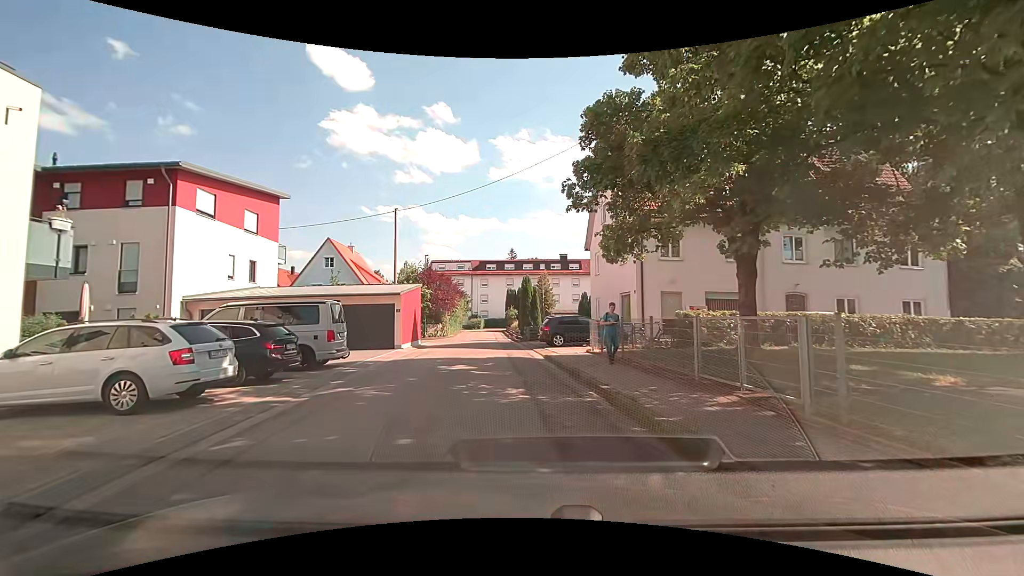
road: residential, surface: asphalt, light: Day
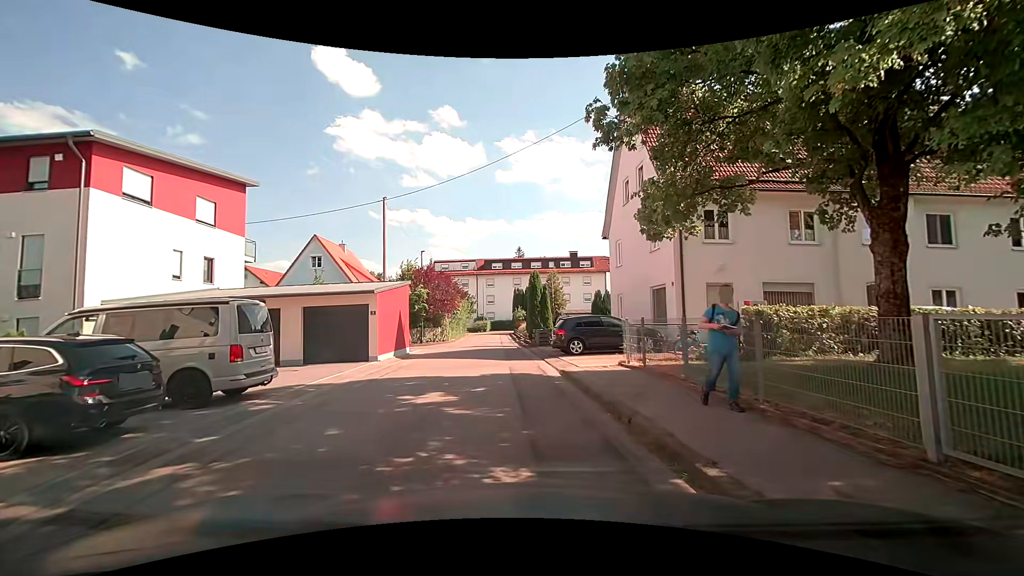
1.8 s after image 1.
(-0.1, +4.9) m; -1°
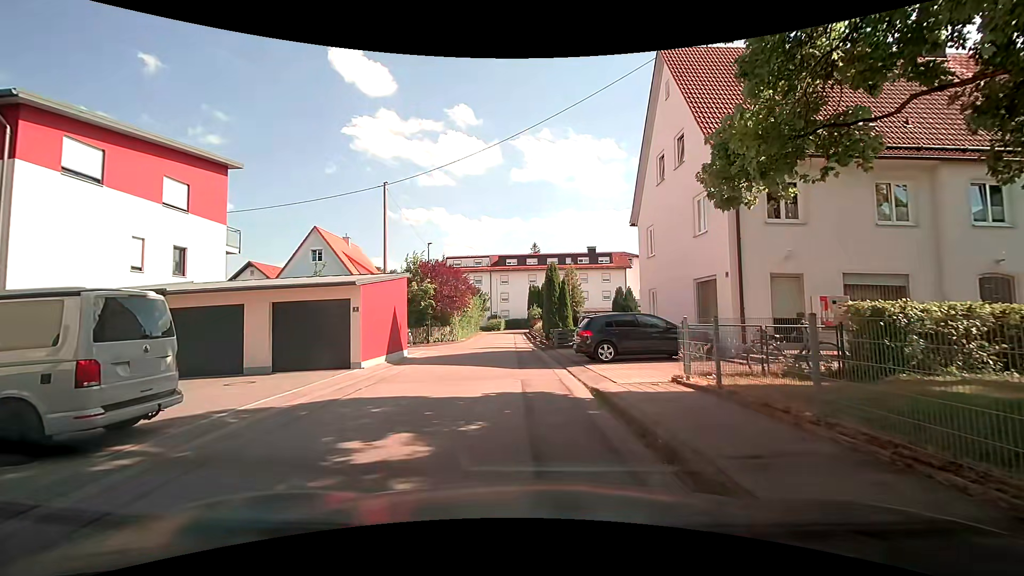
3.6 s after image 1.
(-0.1, +3.4) m; -2°
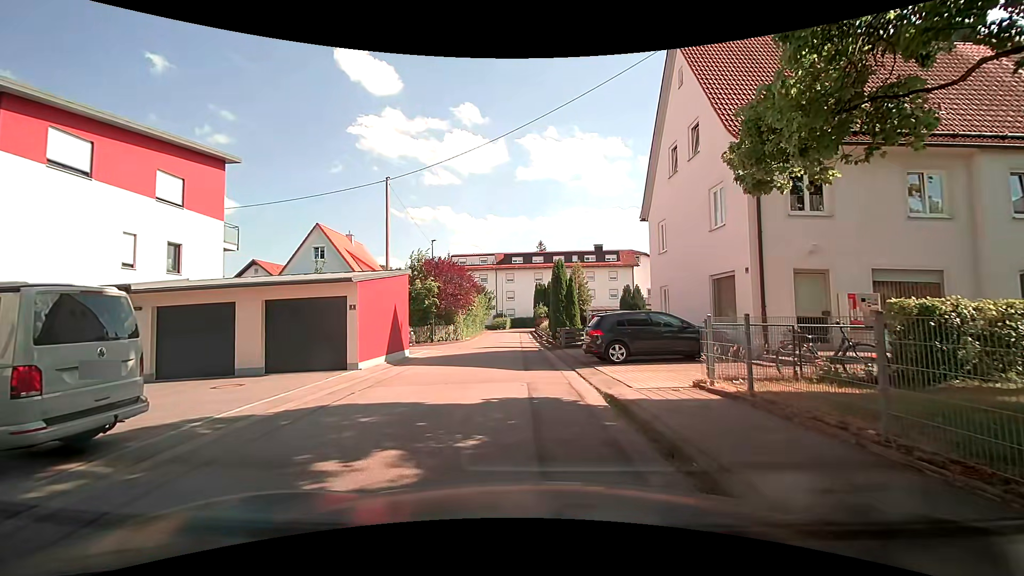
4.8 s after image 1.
(0.0, +0.8) m; 0°
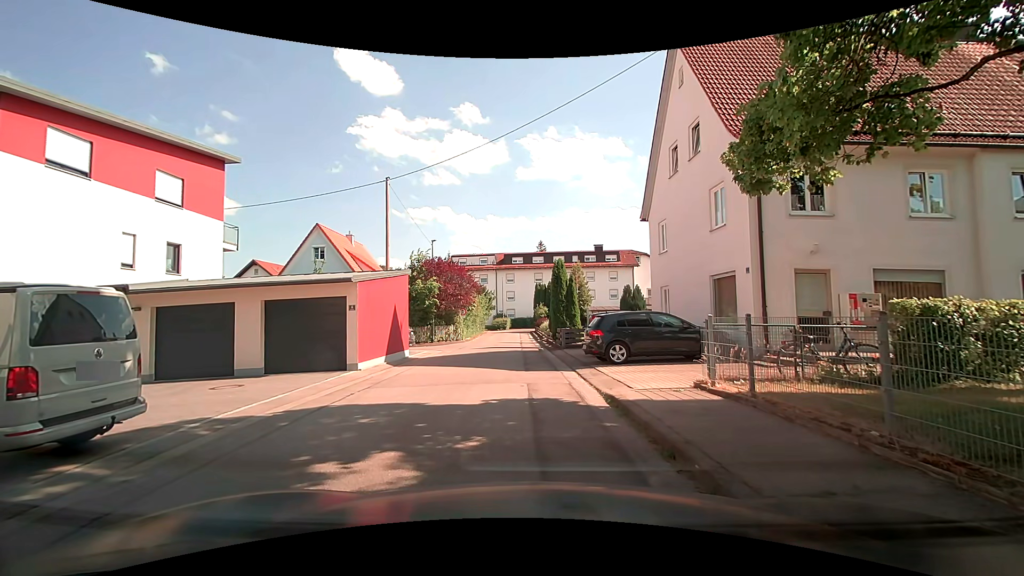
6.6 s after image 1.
(0.0, +0.1) m; 0°
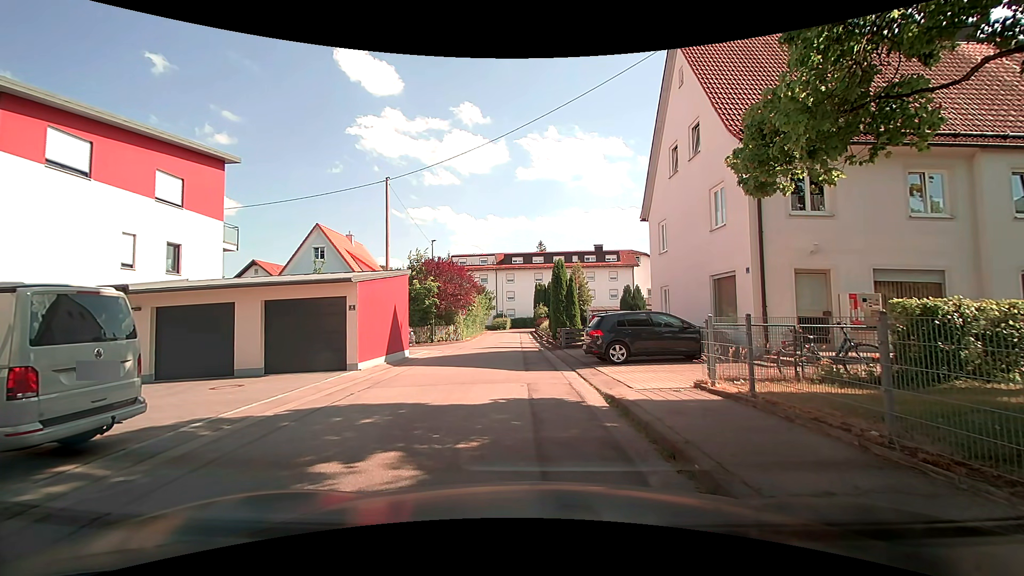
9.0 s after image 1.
(0.0, 0.0) m; 0°
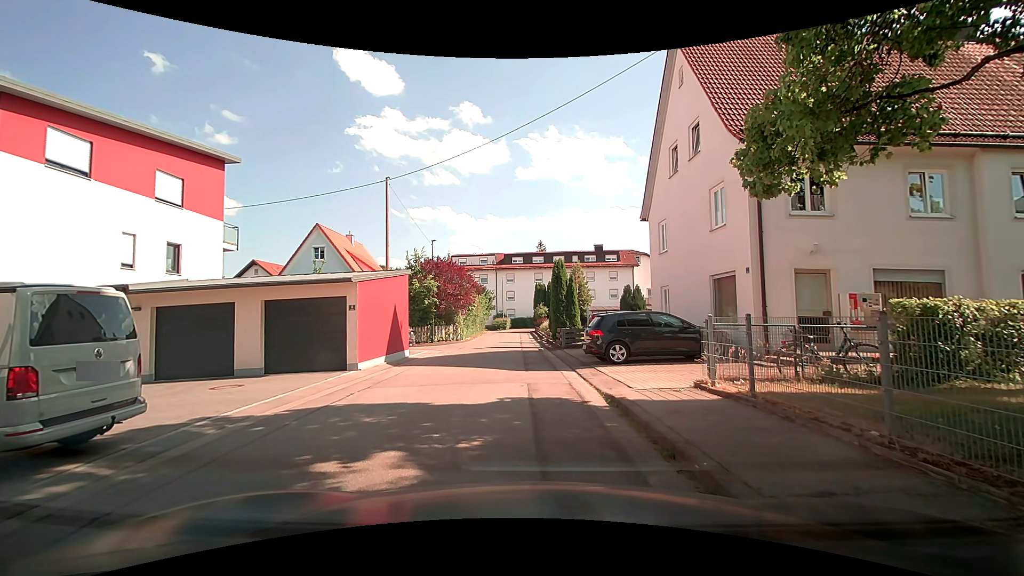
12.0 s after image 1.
(0.0, 0.0) m; 0°
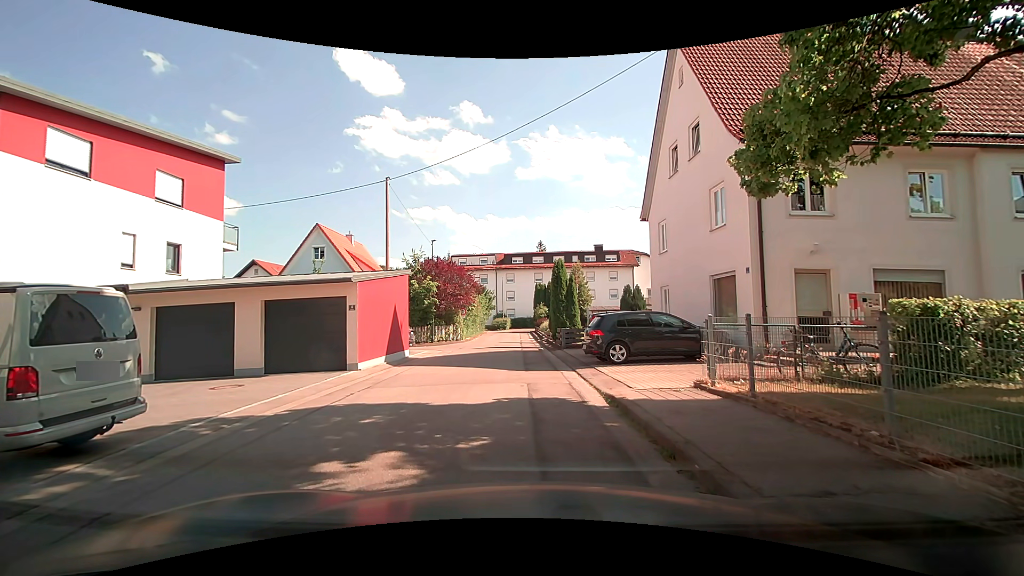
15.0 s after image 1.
(0.0, 0.0) m; 0°
